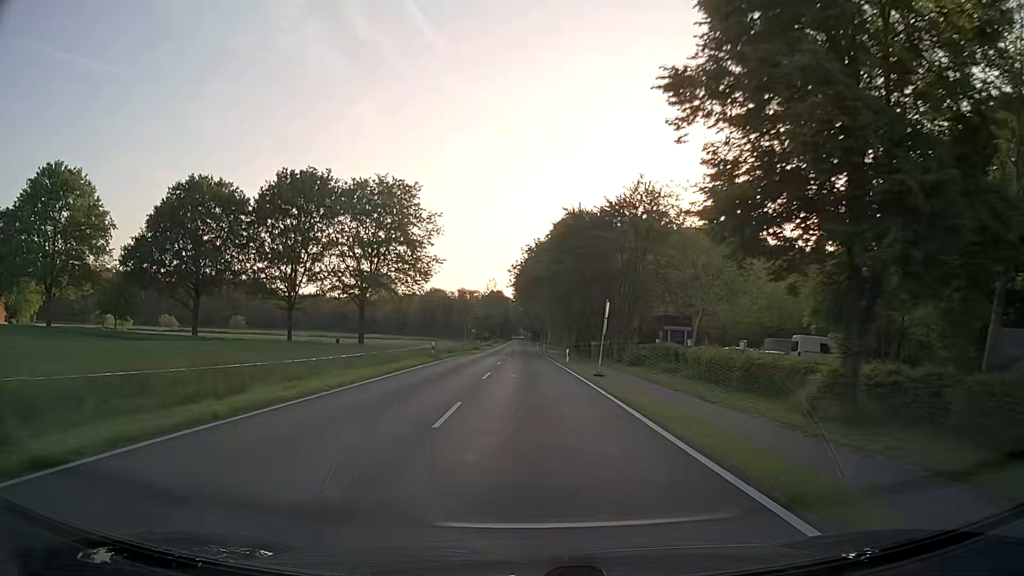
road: secondary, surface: asphalt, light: Day
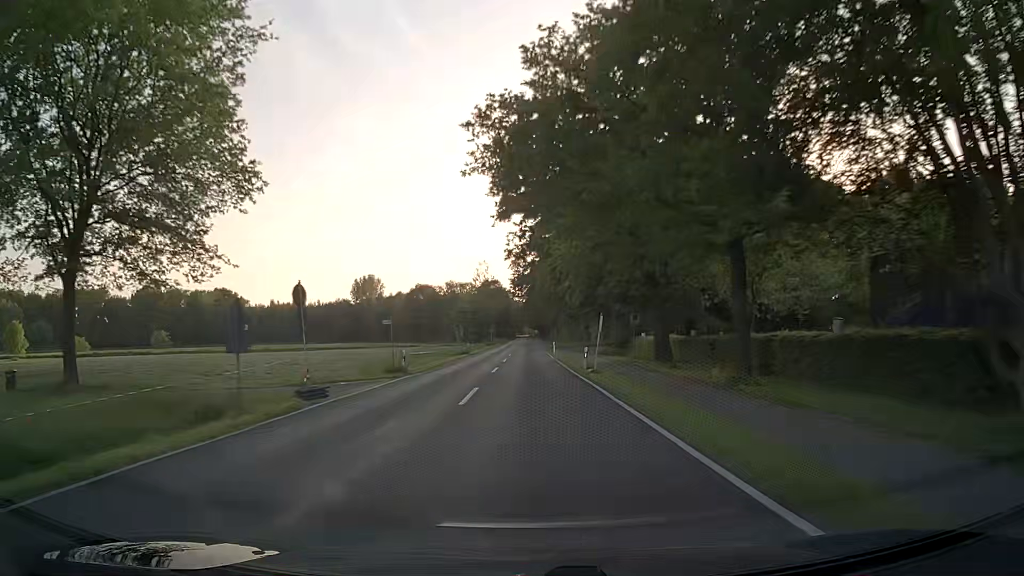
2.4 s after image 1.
(+0.1, +49.1) m; 0°
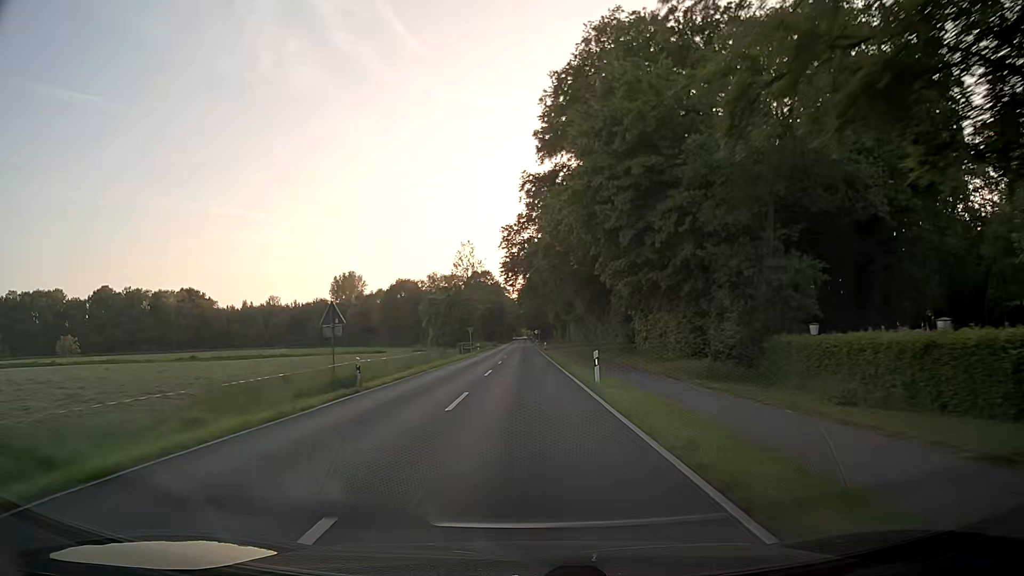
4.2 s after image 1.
(0.0, +37.1) m; 0°
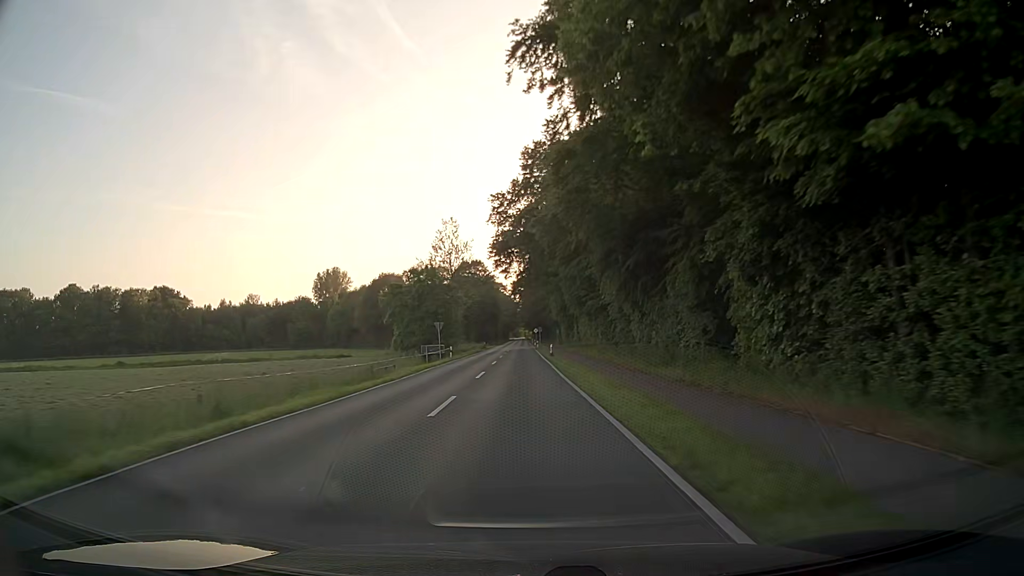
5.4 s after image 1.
(0.0, +24.9) m; 0°
(0, +10) (0, +20) (0, +30) (0, +40) (0, +50) (-1, +60) (-1, +70) (-1, +80) (-1, +90) (-2, +100) m
